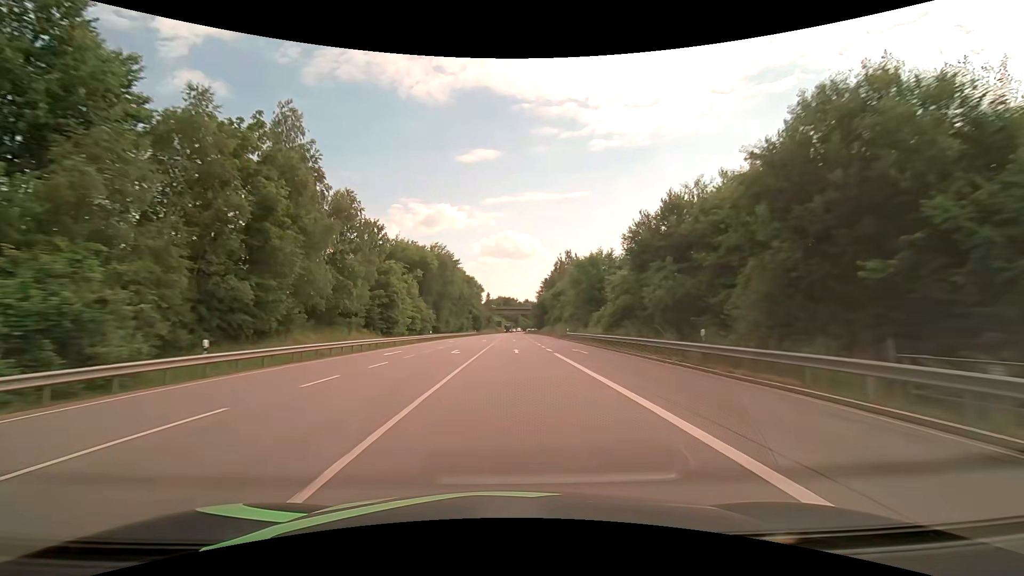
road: primary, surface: asphalt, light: Day
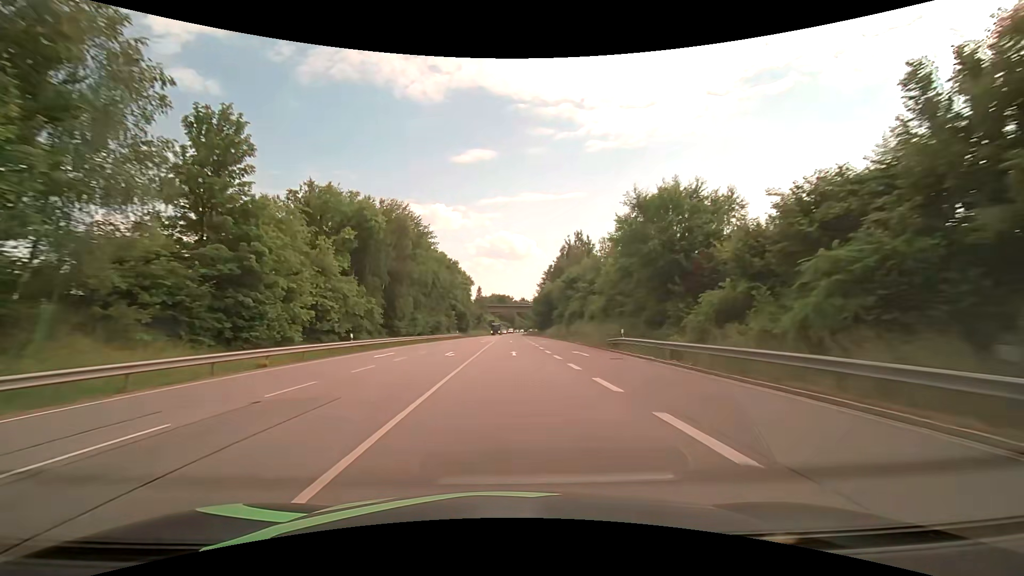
(+0.2, +31.6) m; +1°
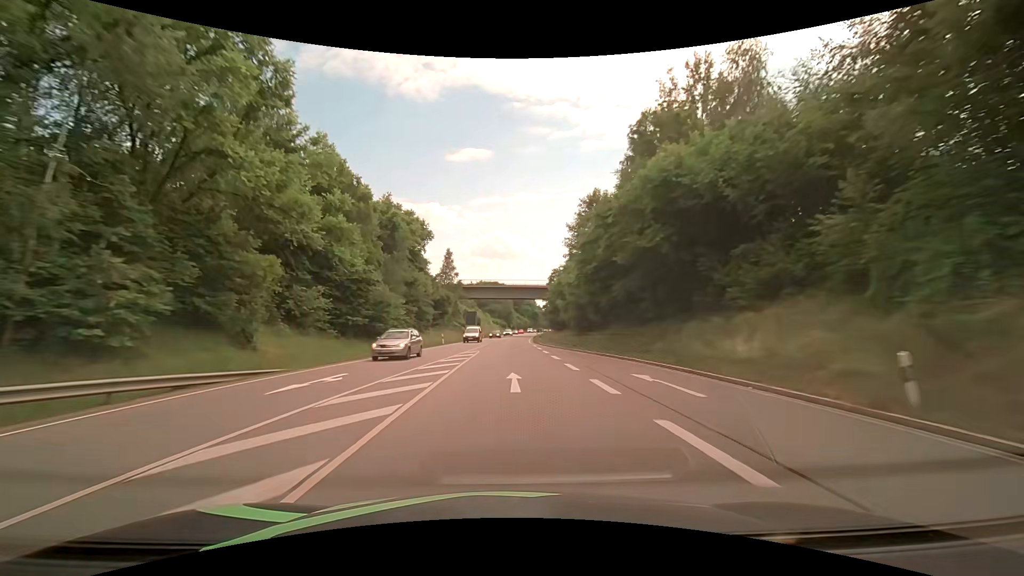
(+0.4, +78.9) m; 0°
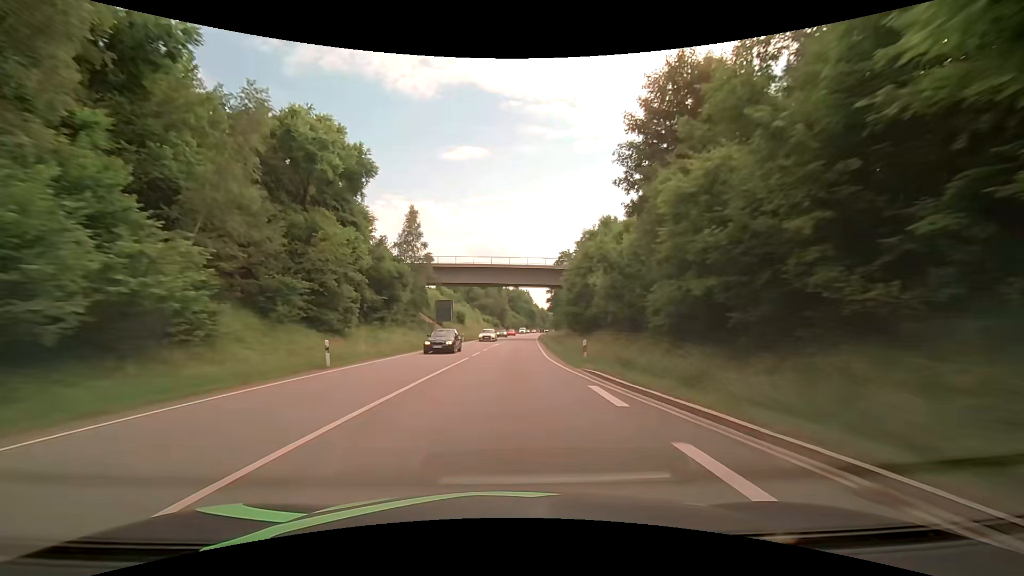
(+0.2, +31.6) m; +1°
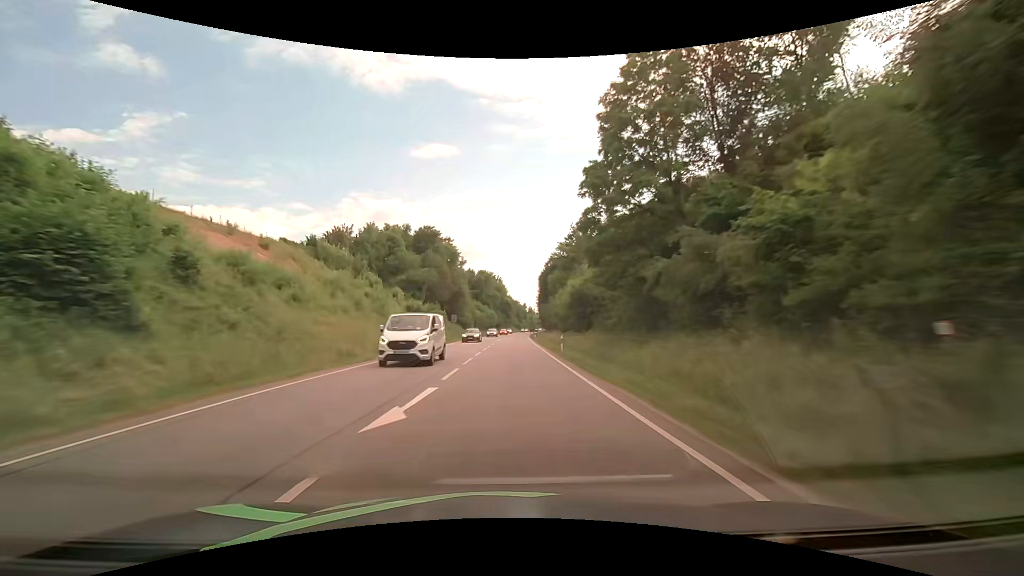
(+2.1, +78.9) m; +2°
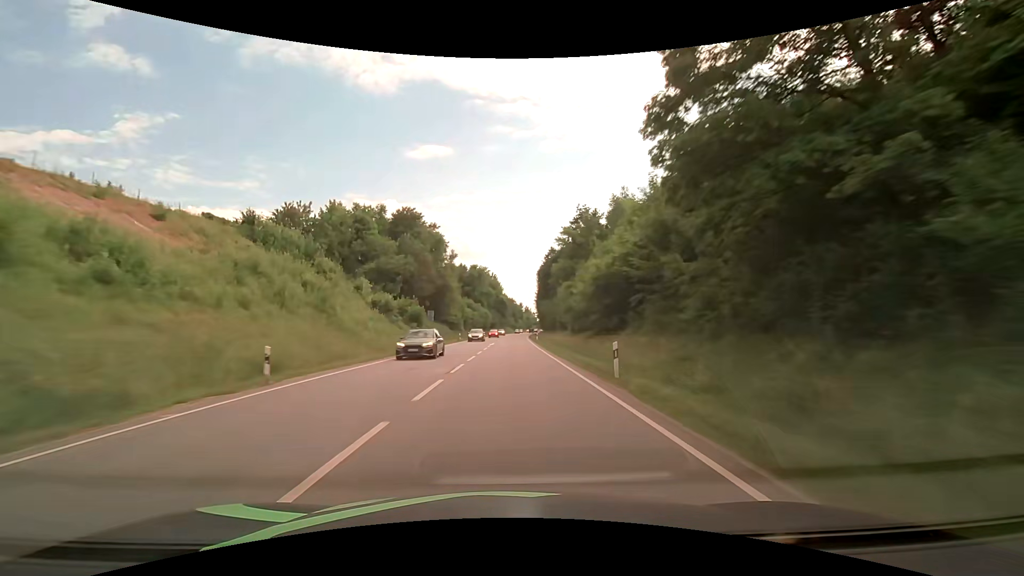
(+0.5, +15.8) m; +2°
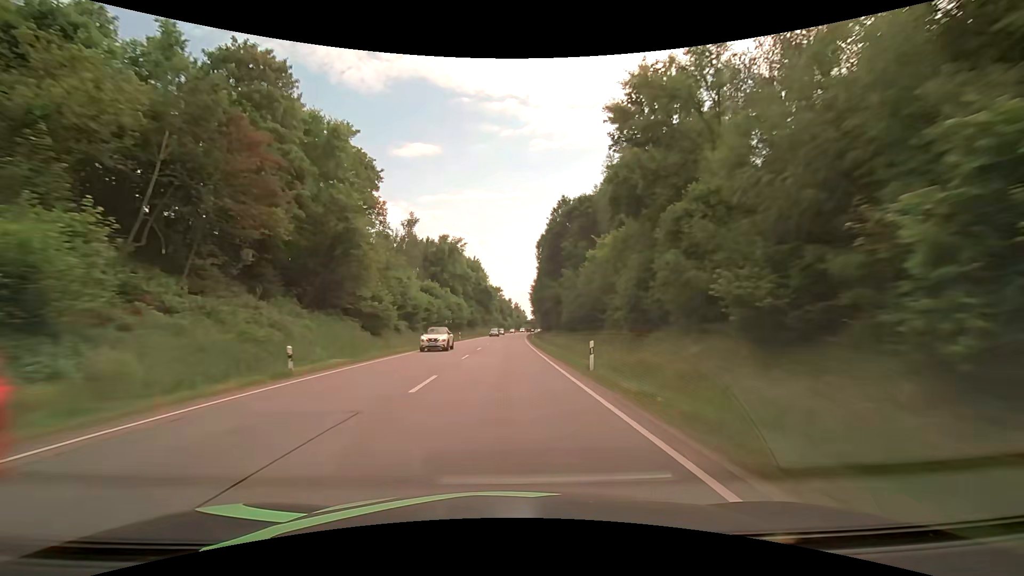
(+0.4, +47.3) m; +1°
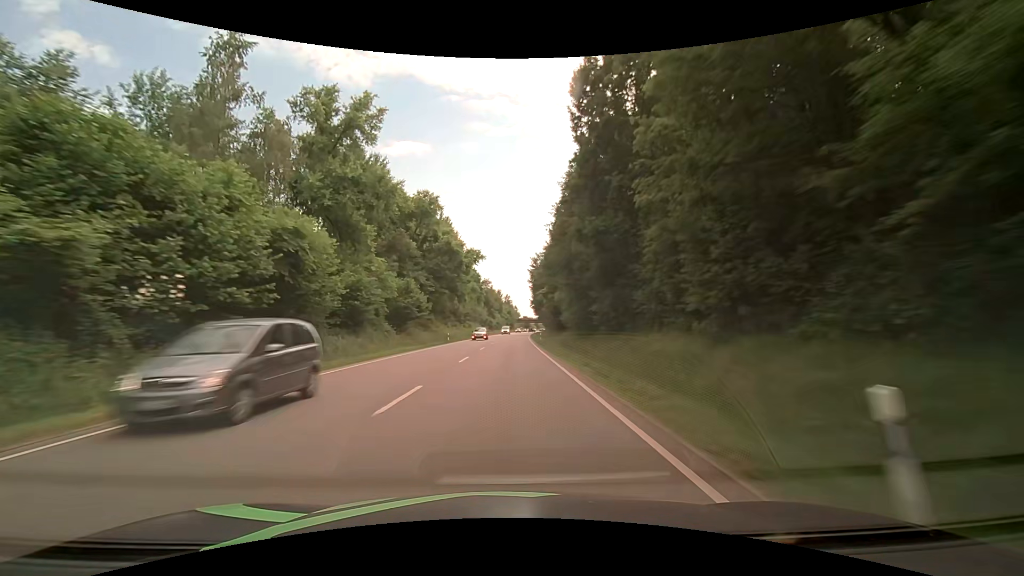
(+0.6, +63.2) m; +1°
(0, +10) (0, +20) (0, +30) (+1, +40) (+1, +50) (+1, +60) (+1, +70) (+2, +80) (+2, +90) (+3, +100) m
